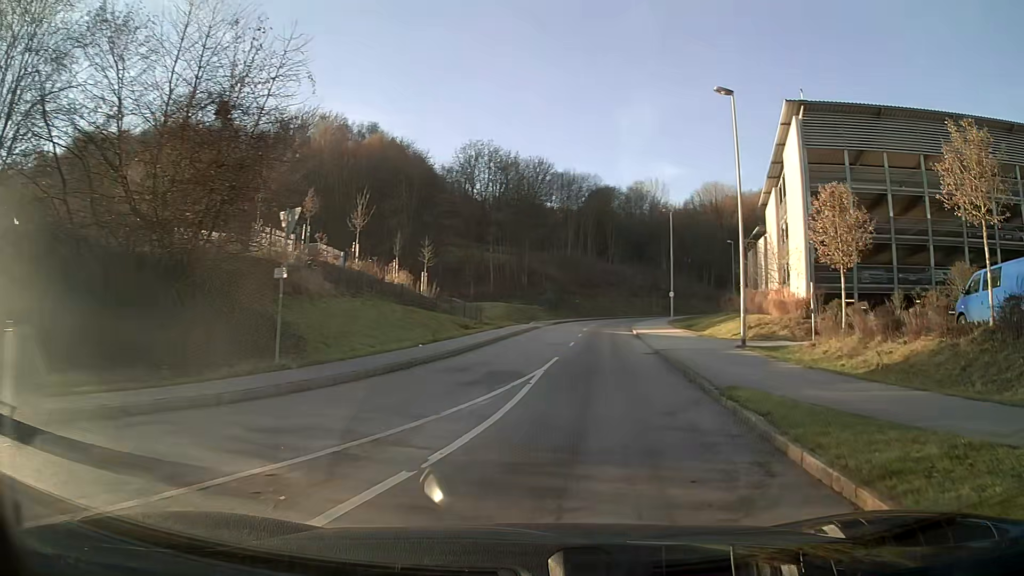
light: Day
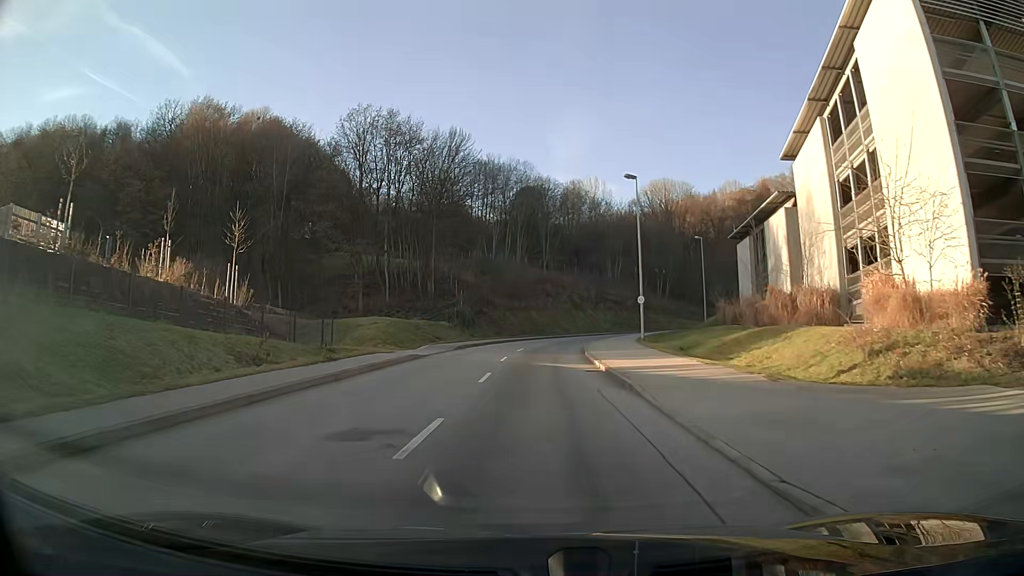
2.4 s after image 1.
(+1.5, +21.3) m; +4°
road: tertiary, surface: asphalt
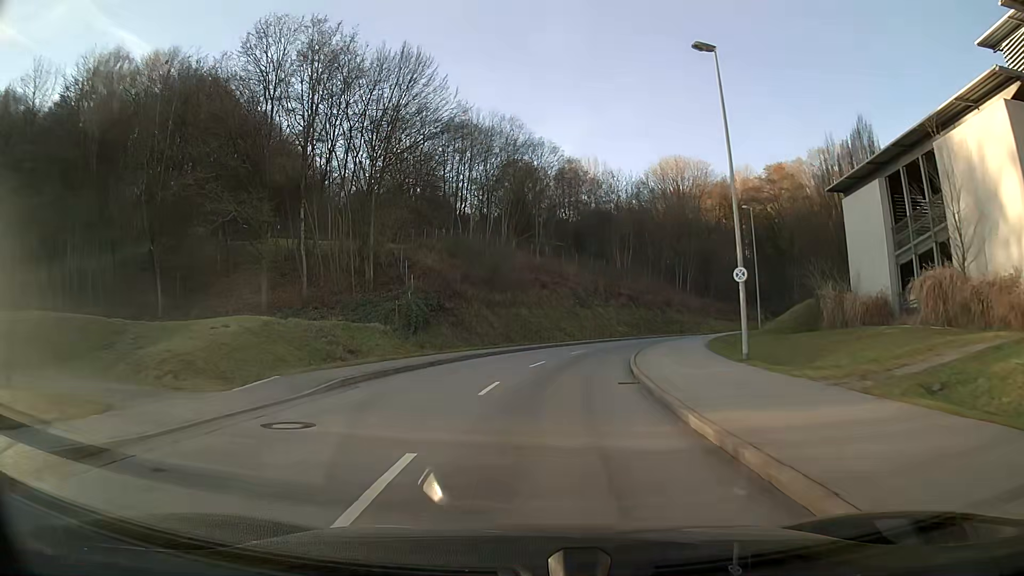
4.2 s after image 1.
(+0.1, +20.9) m; +2°
